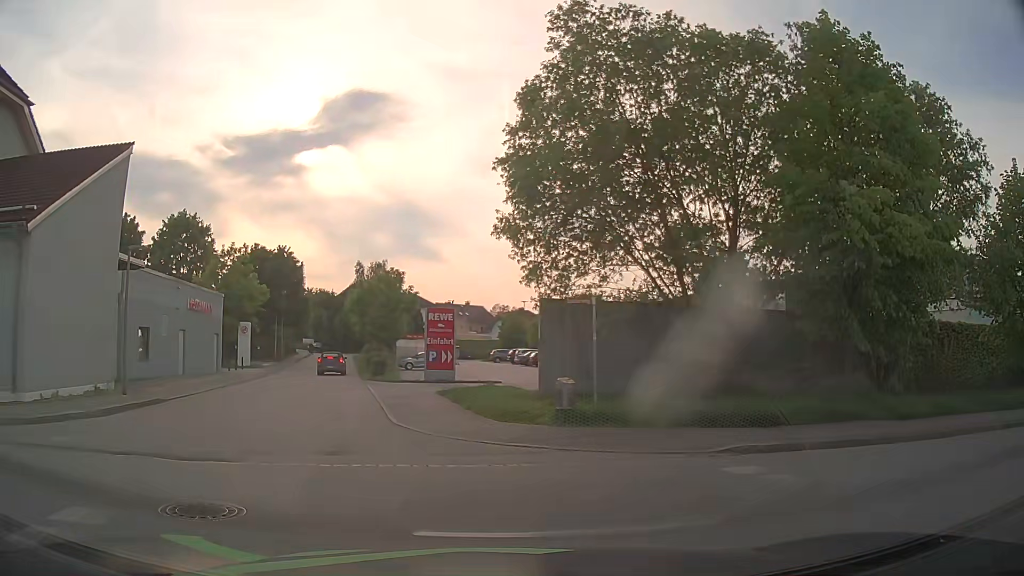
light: Day
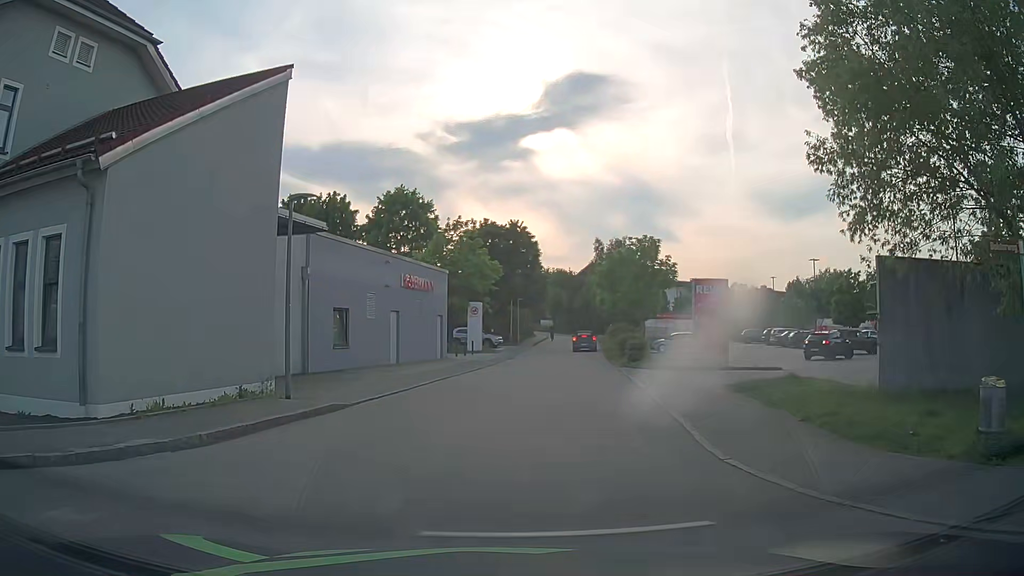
(-1.2, +5.9) m; -20°
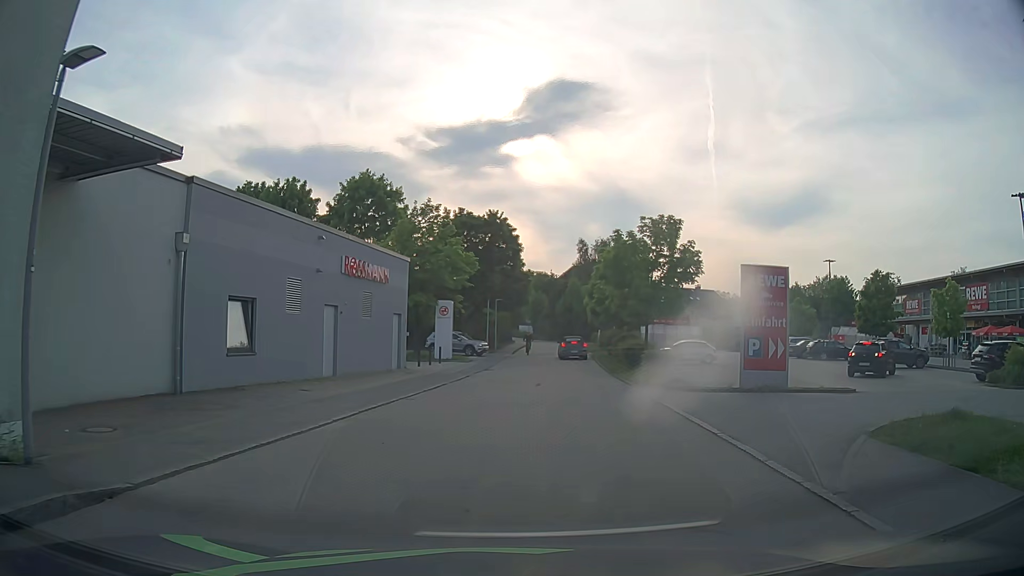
(+0.1, +8.0) m; +3°
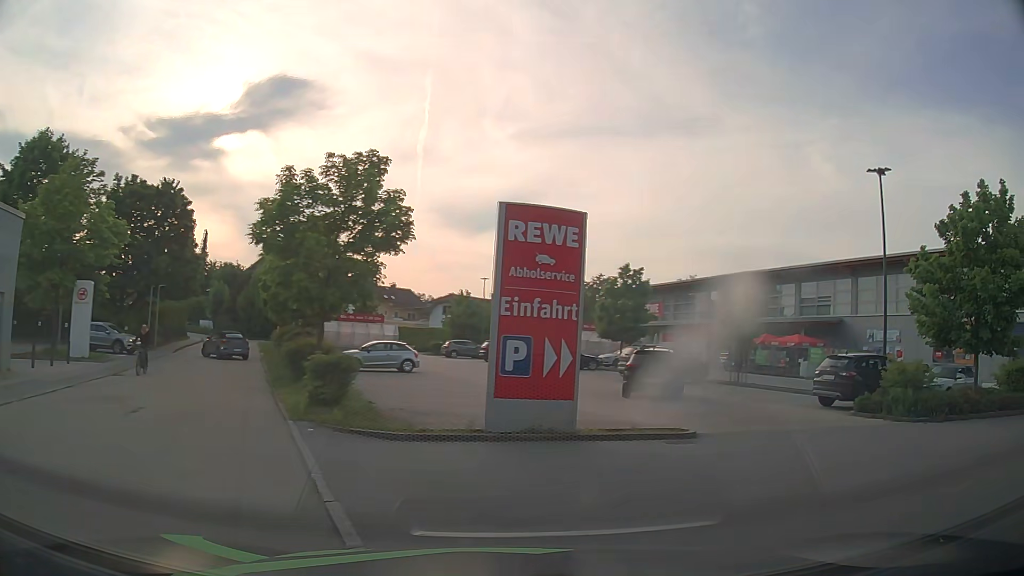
(+1.4, +9.2) m; +19°
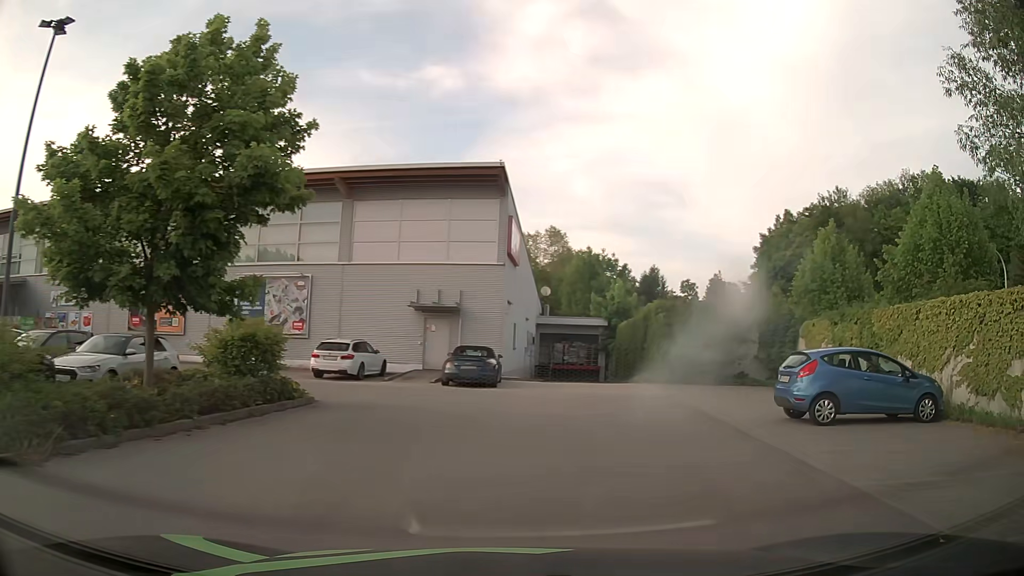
(+7.0, +7.7) m; +75°
